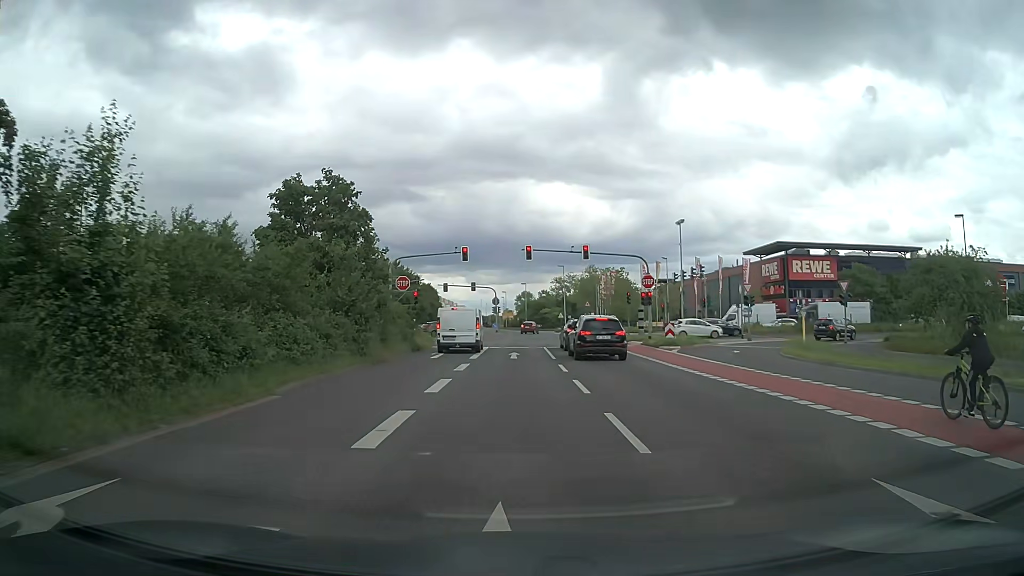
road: secondary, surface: asphalt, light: Day
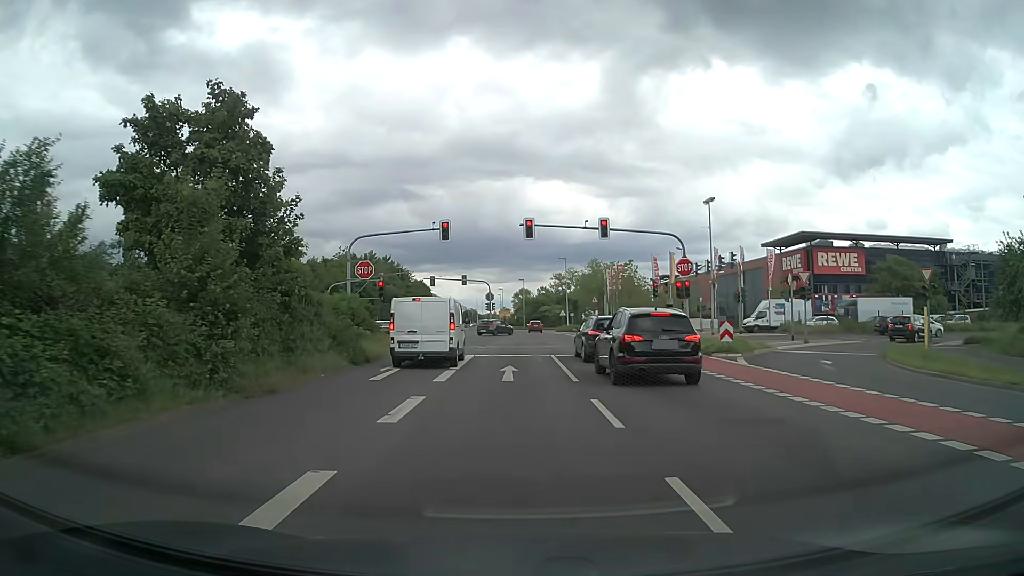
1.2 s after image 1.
(+0.1, +10.1) m; +1°
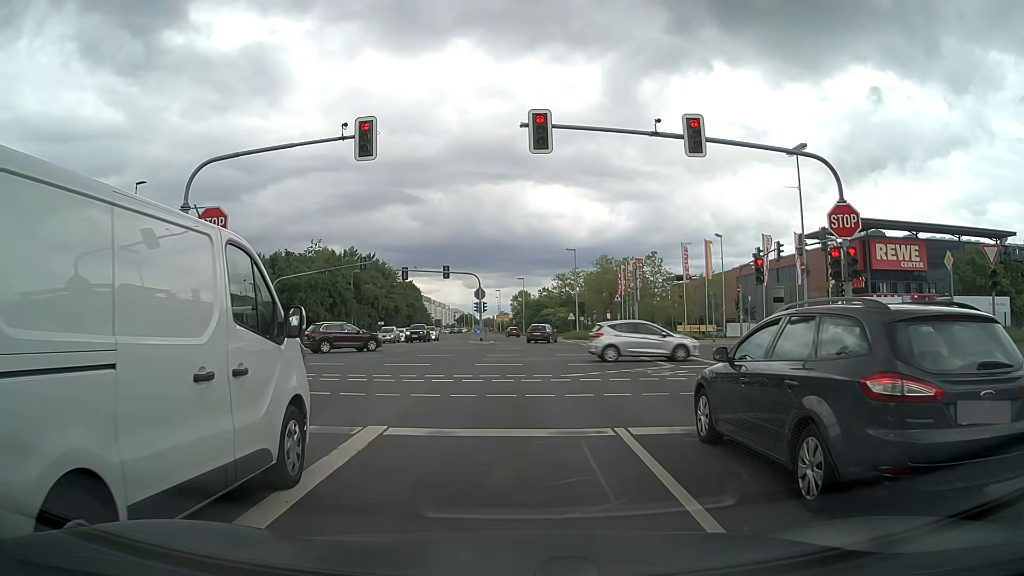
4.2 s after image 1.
(0.0, +16.6) m; 0°
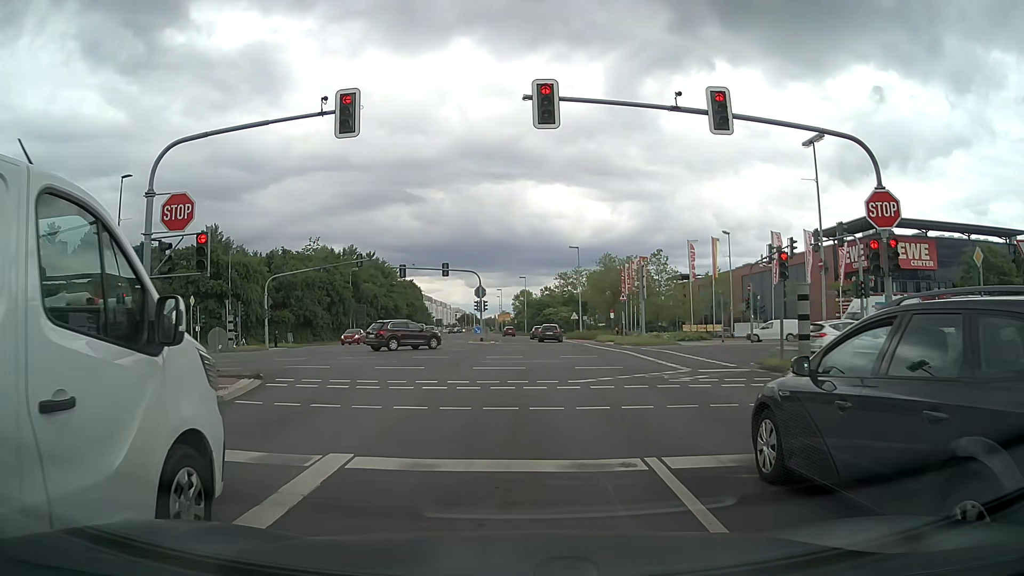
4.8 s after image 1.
(0.0, +1.9) m; 0°
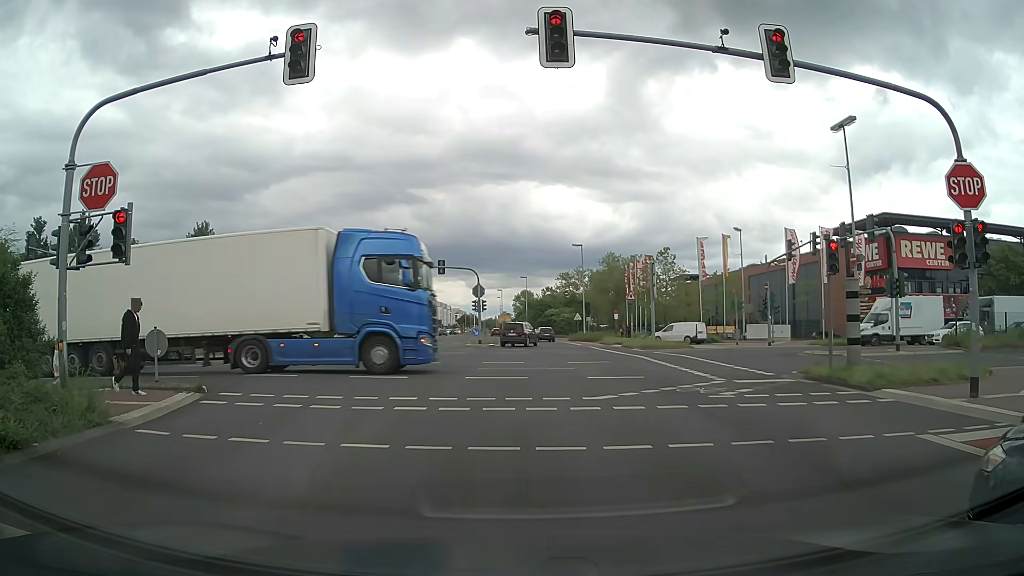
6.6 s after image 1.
(0.0, +3.1) m; -1°
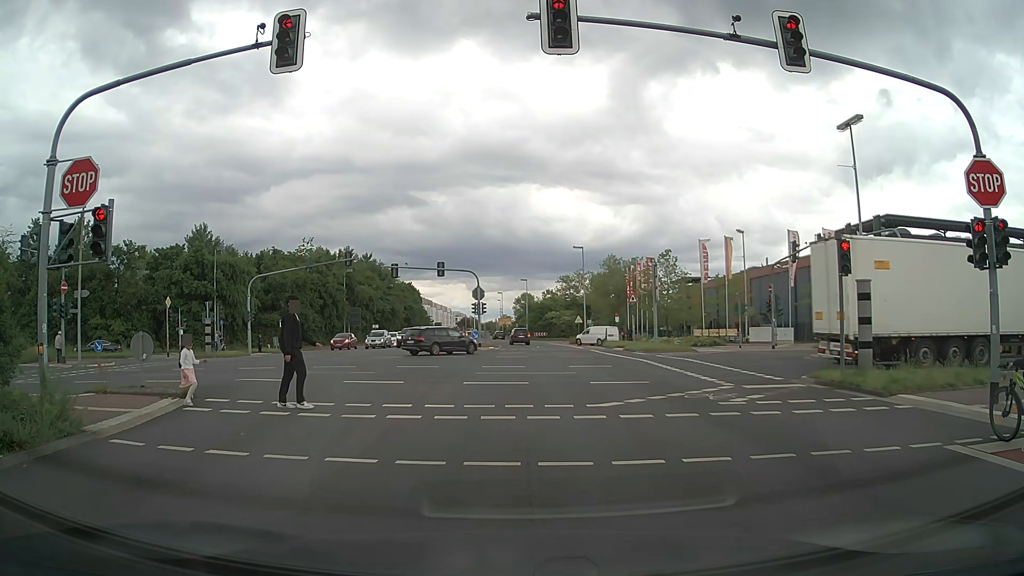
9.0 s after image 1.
(0.0, +0.7) m; 0°
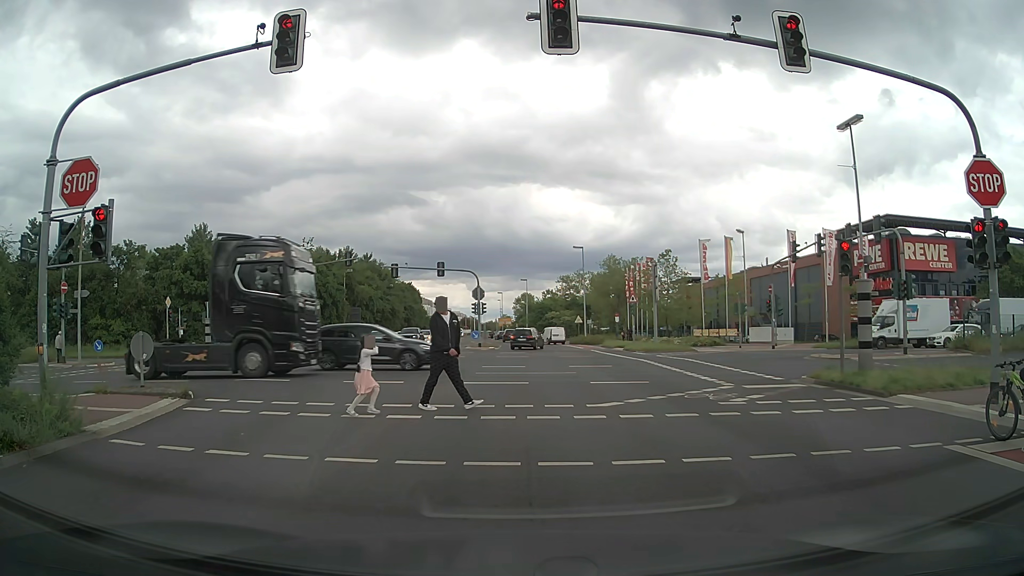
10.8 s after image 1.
(0.0, 0.0) m; 0°
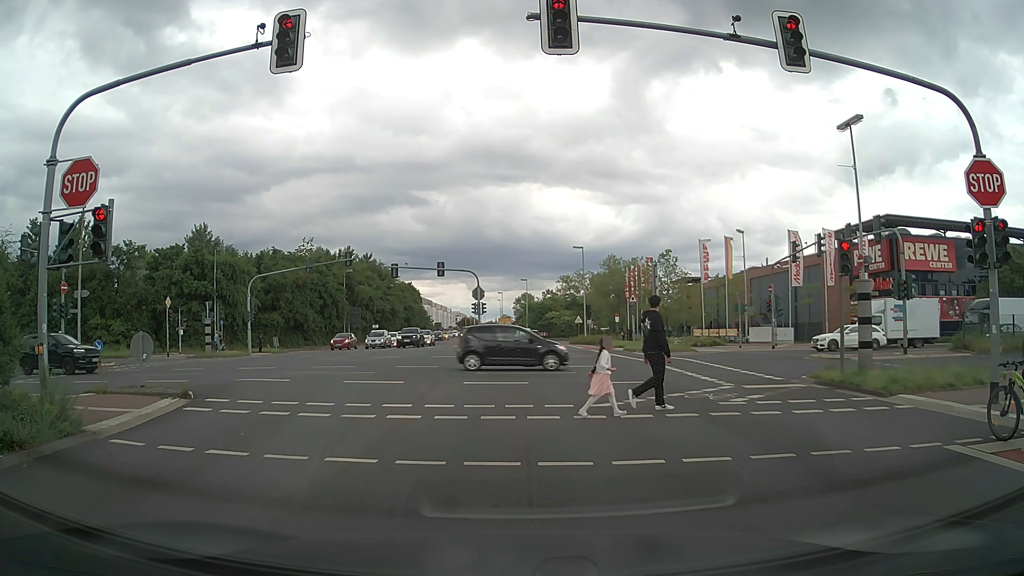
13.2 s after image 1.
(0.0, 0.0) m; 0°
